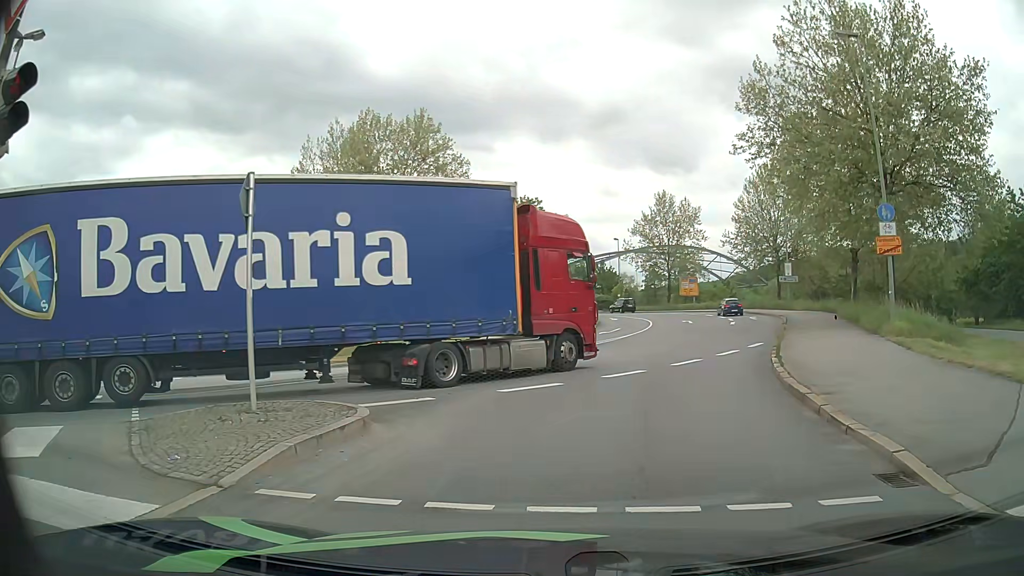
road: primary_link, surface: asphalt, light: Day
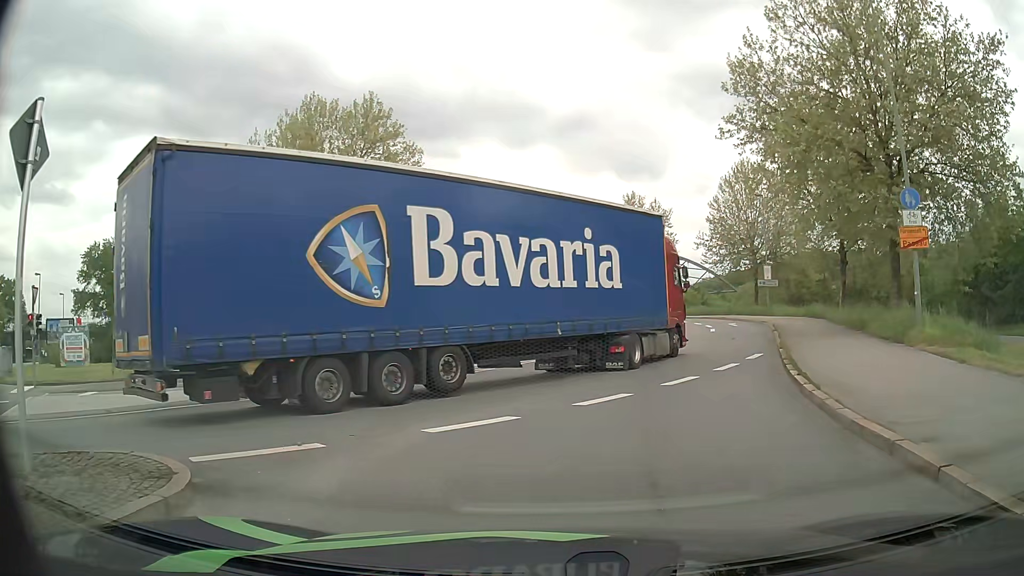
(+0.1, +3.8) m; +2°
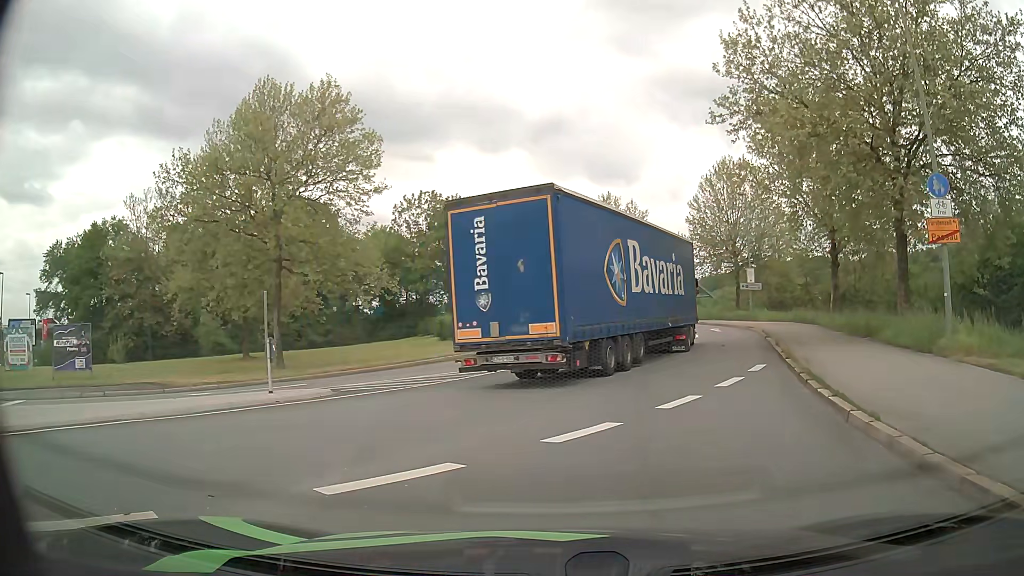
(+0.1, +2.8) m; +1°
